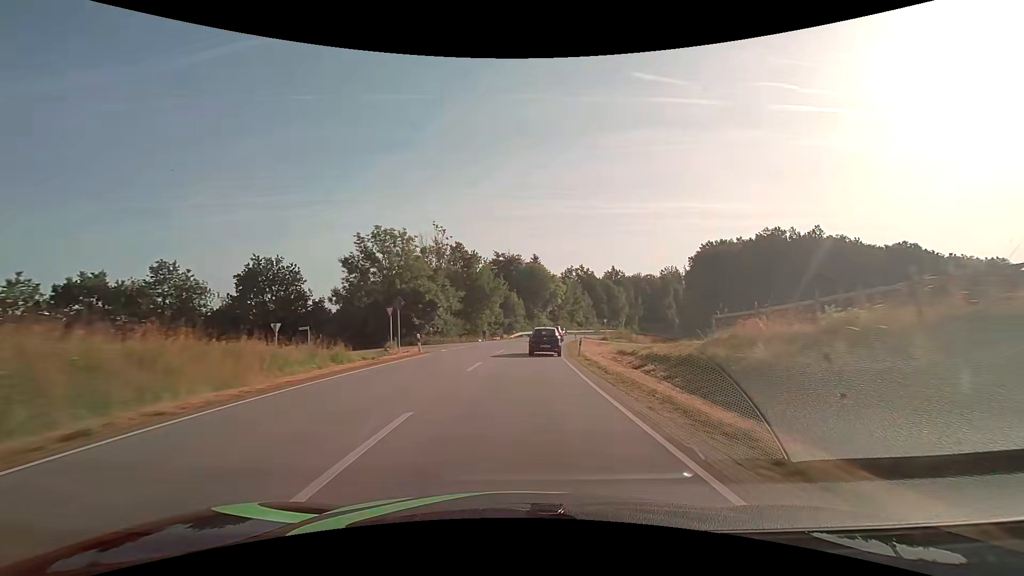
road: secondary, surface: asphalt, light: Day
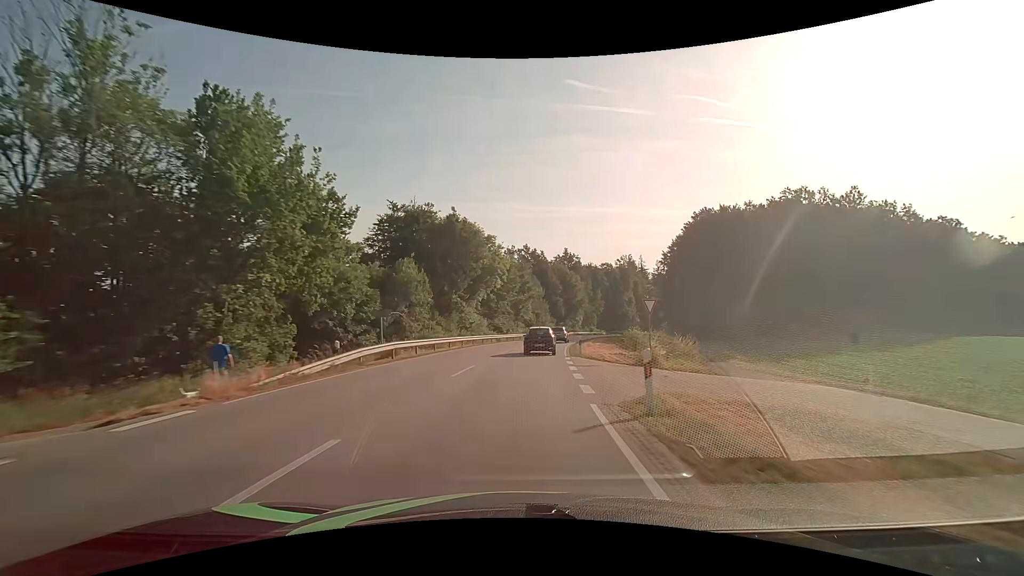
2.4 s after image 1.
(+3.4, +49.3) m; +8°
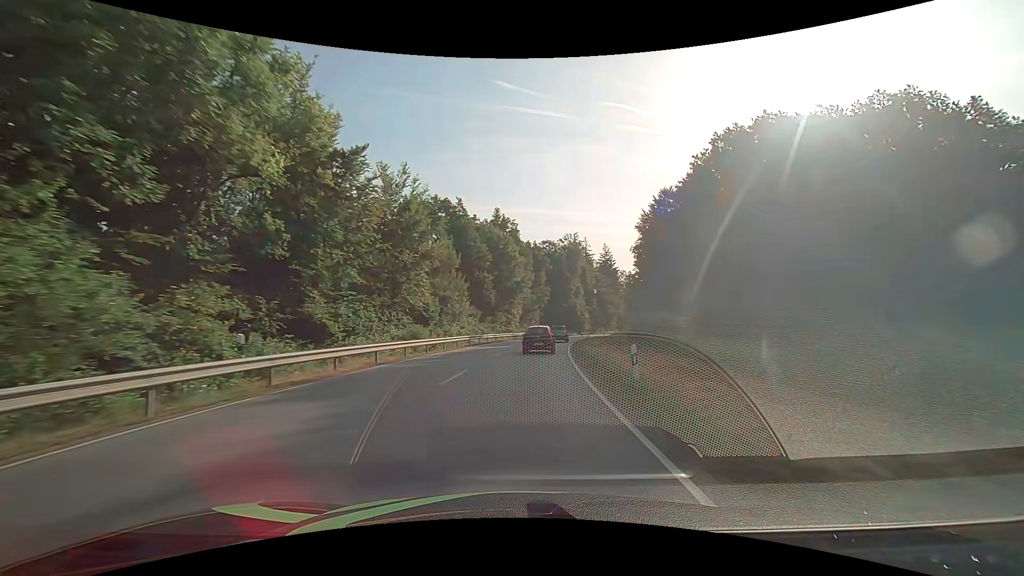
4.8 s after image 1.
(+3.6, +49.4) m; +8°
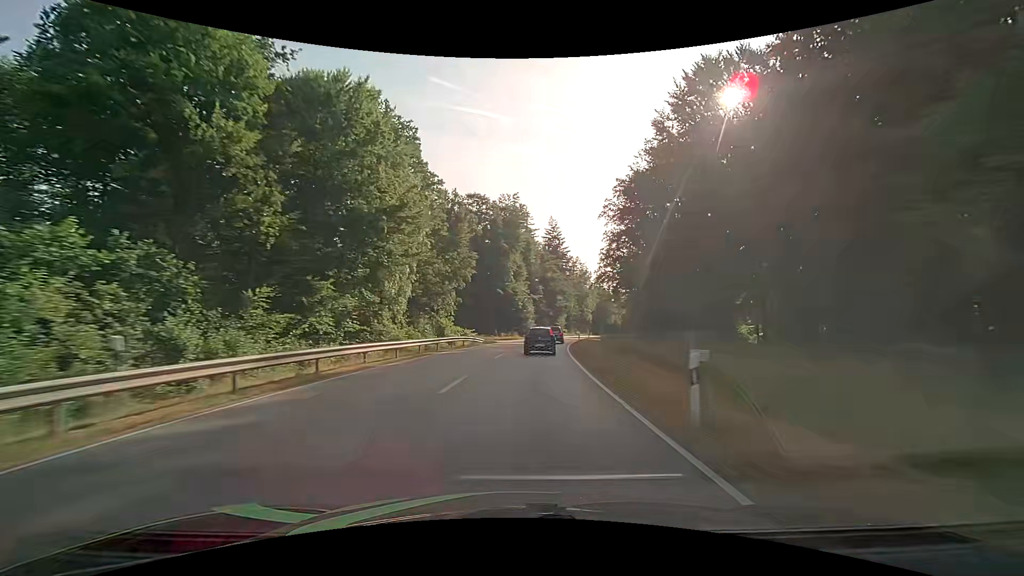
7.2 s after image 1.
(+3.5, +49.1) m; +8°
(0, +10) (+1, +20) (+1, +30) (+2, +40) (+3, +50) (+5, +60) (+6, +70) (+8, +79) (+10, +89) (+12, +99) m
